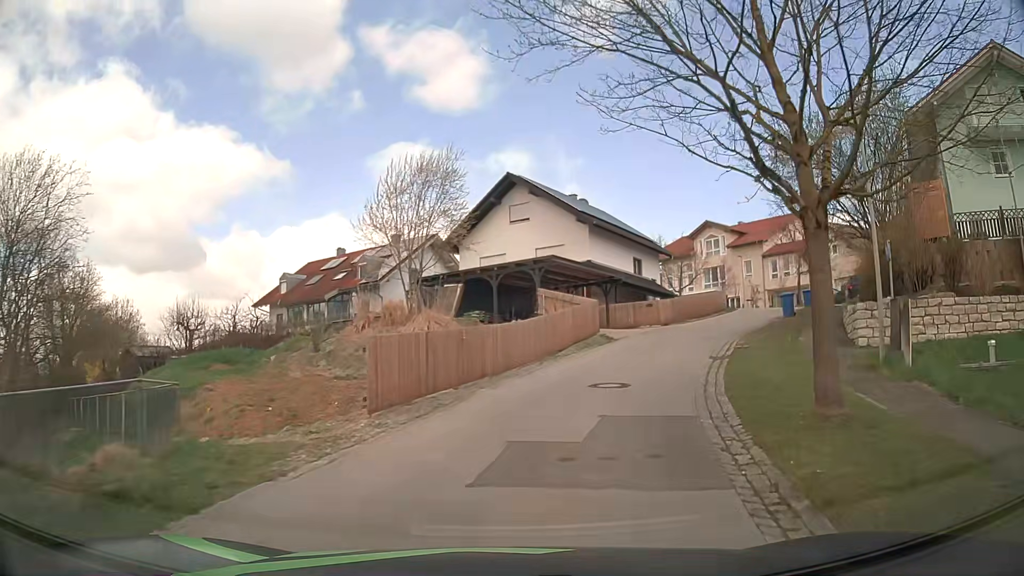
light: Day
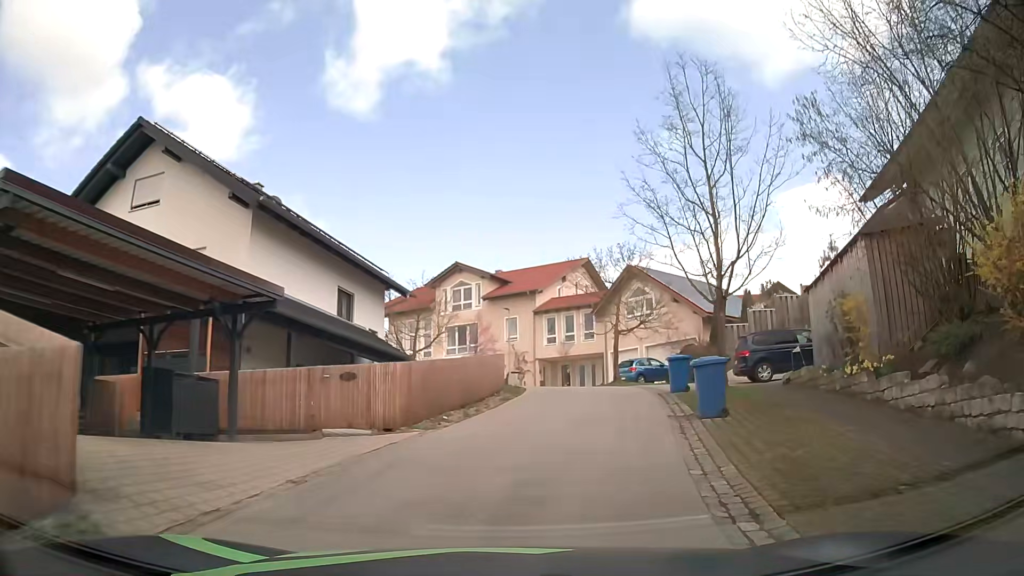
(+3.9, +18.5) m; +24°
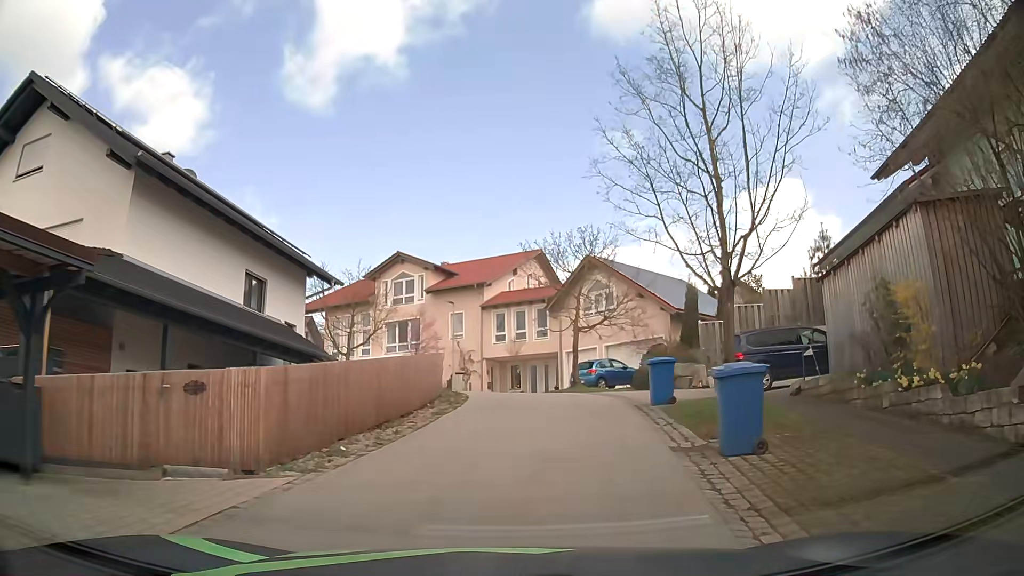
(+0.2, +4.2) m; +4°
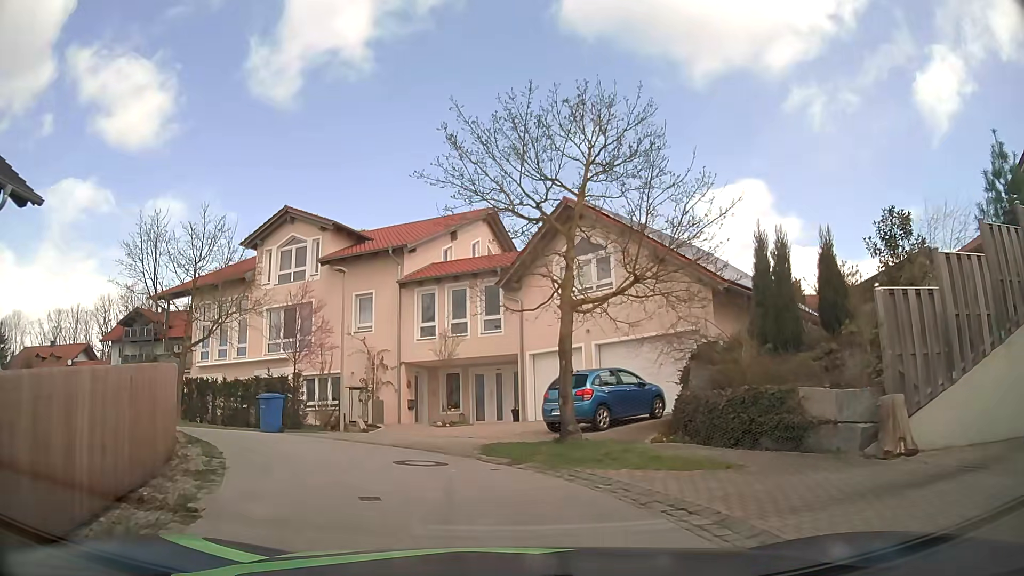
(+1.2, +14.8) m; +5°
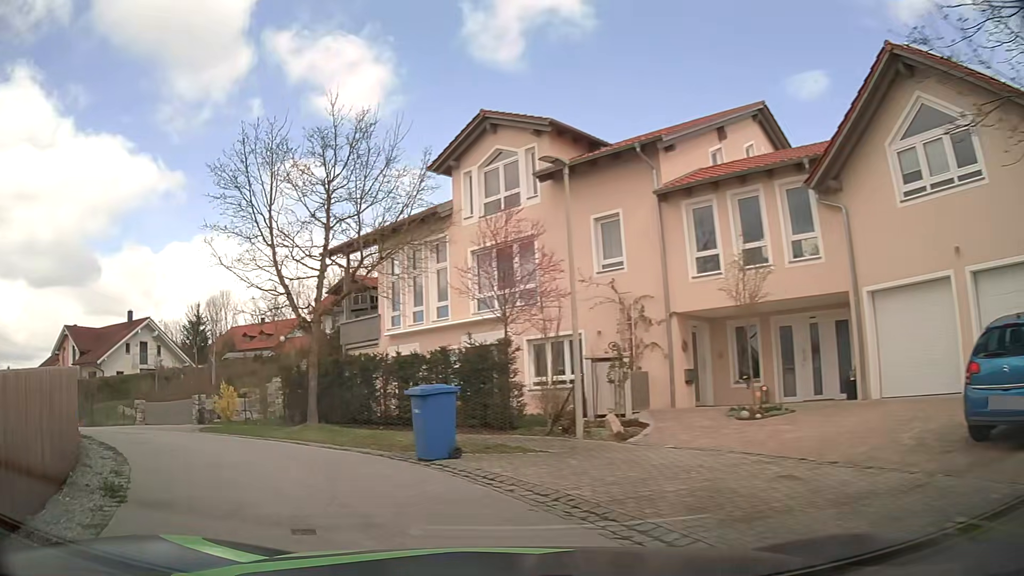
(-1.0, +9.2) m; -20°
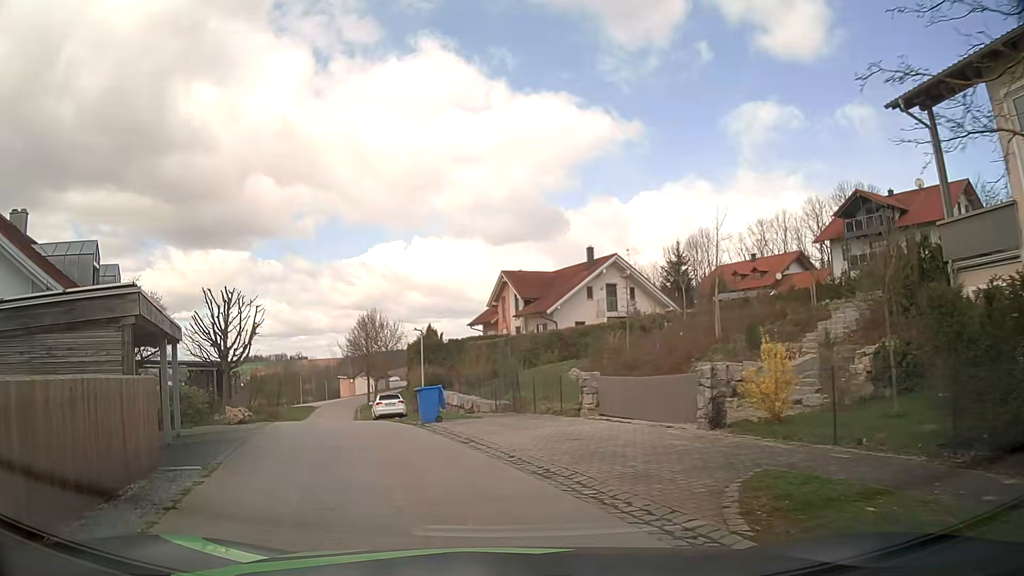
(-5.4, +12.2) m; -43°
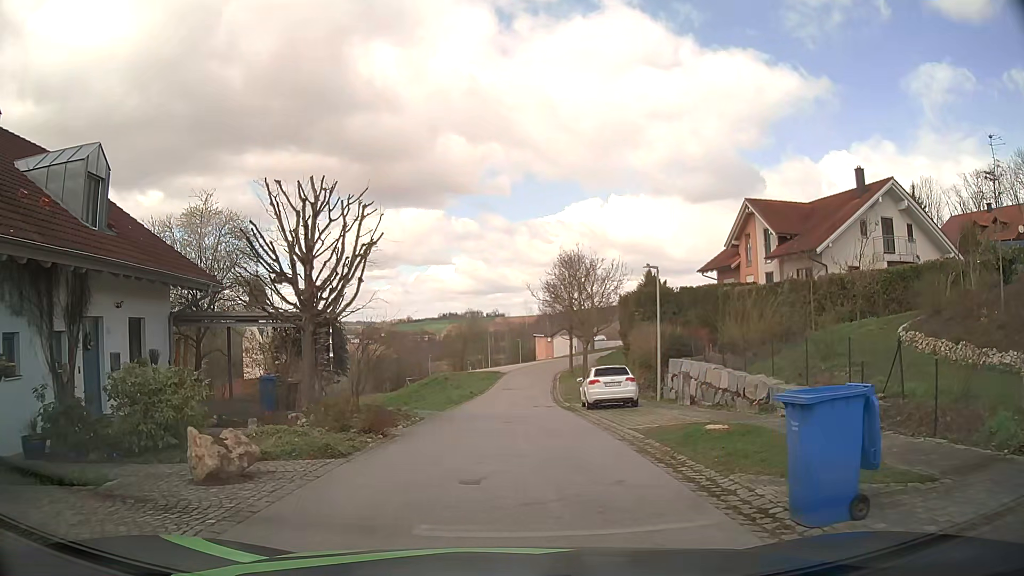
(-2.6, +13.6) m; -17°
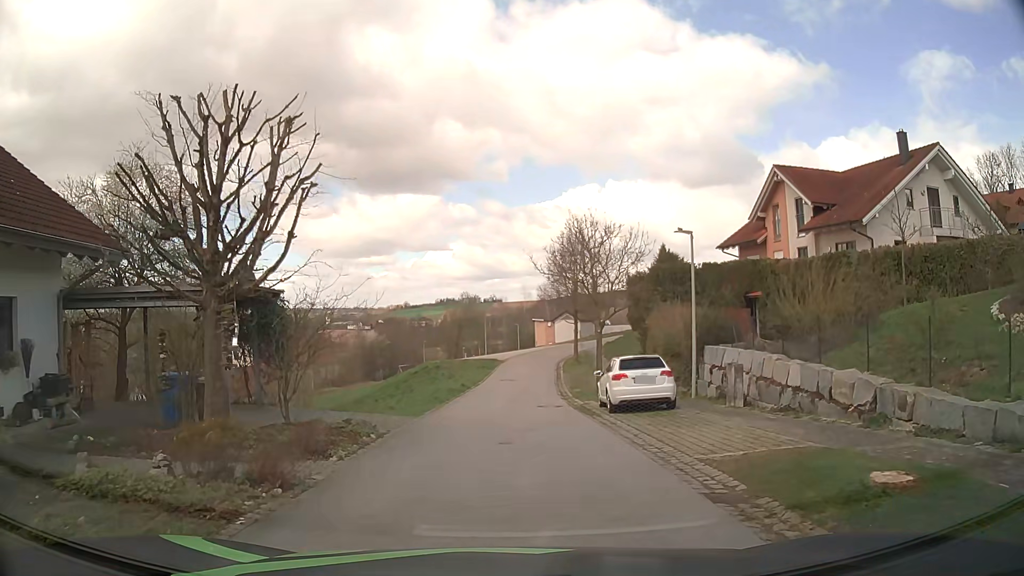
(0.0, +5.3) m; 0°
